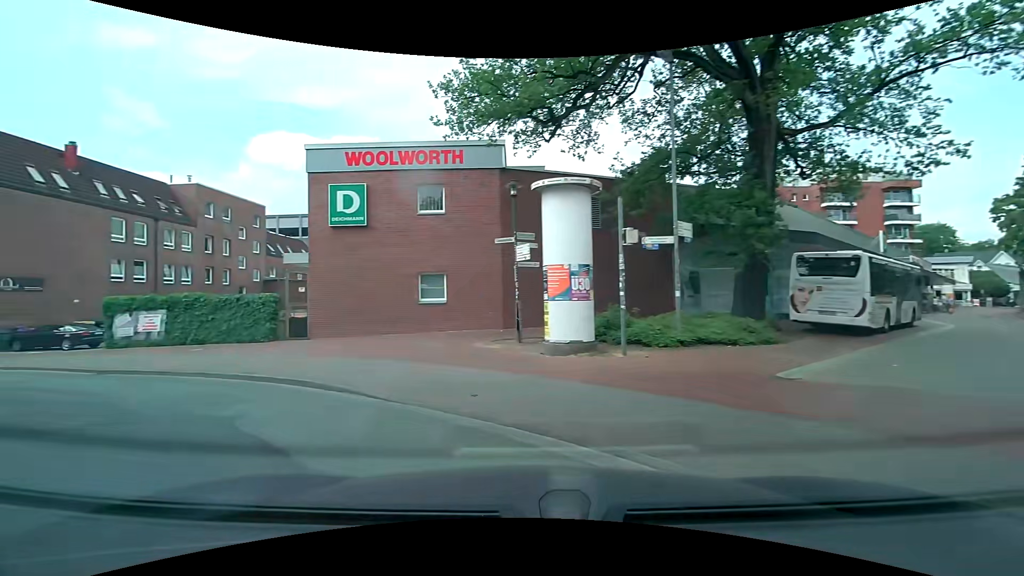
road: residential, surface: asphalt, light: Day
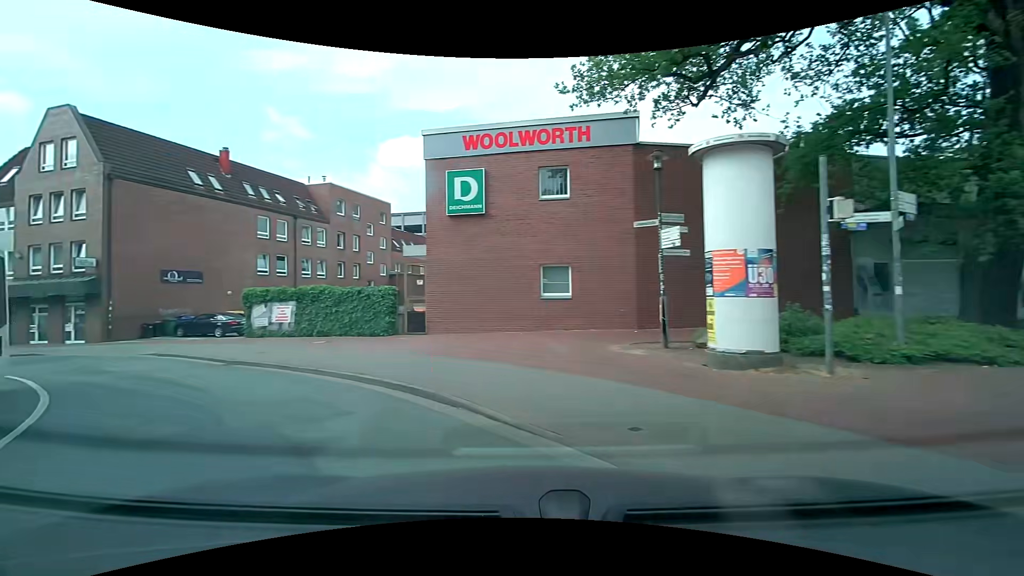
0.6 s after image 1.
(-0.3, +2.2) m; -14°
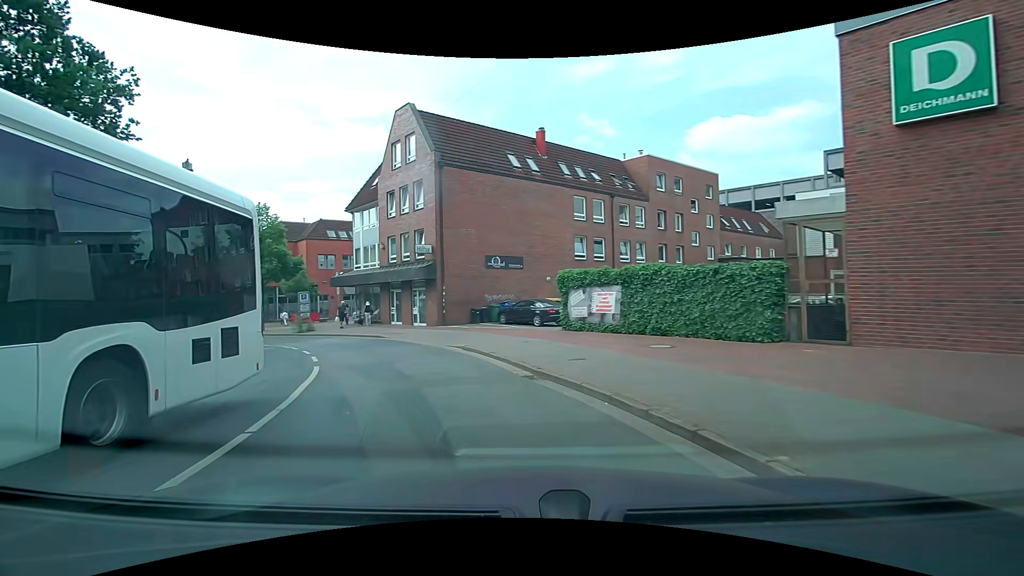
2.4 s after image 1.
(-2.4, +6.8) m; -34°
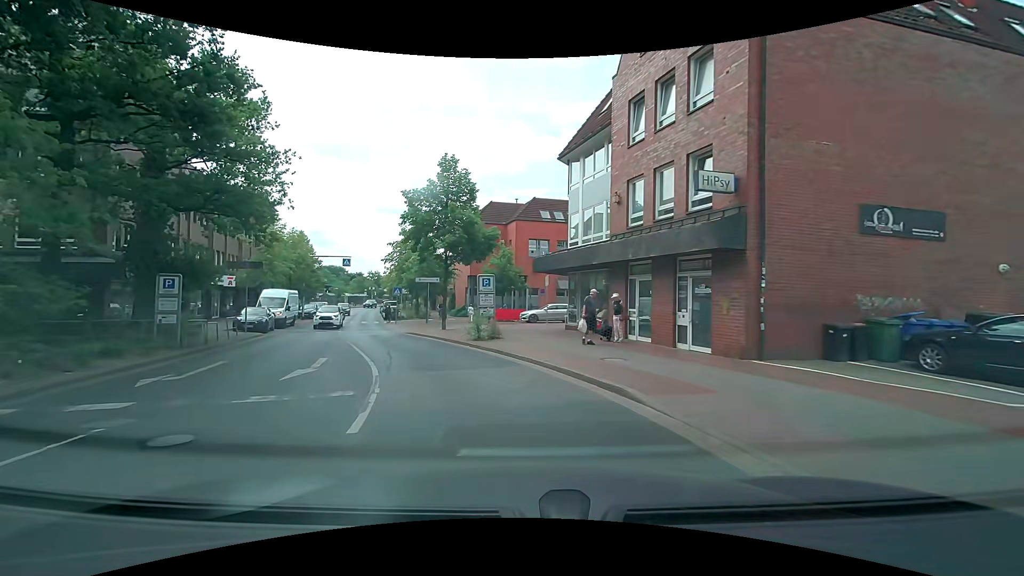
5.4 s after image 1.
(-4.2, +15.0) m; -26°
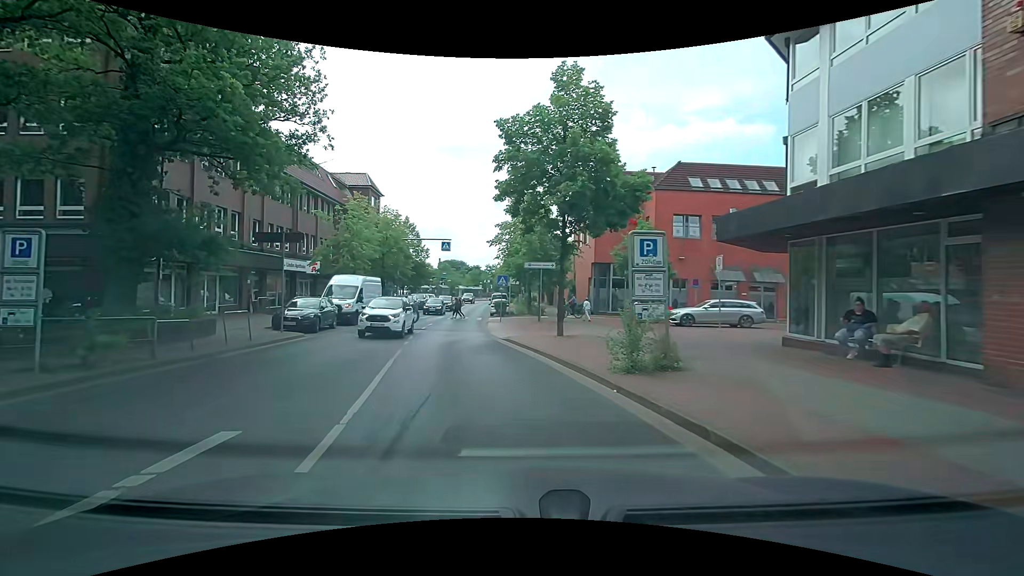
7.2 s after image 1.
(-1.0, +10.4) m; -11°
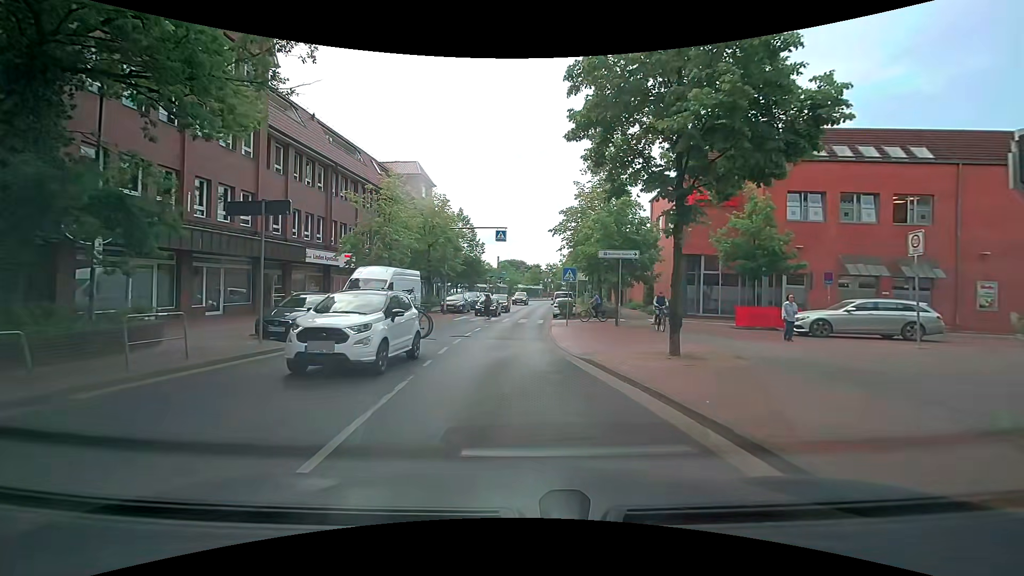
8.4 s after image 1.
(-0.6, +6.5) m; -8°
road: unclassified
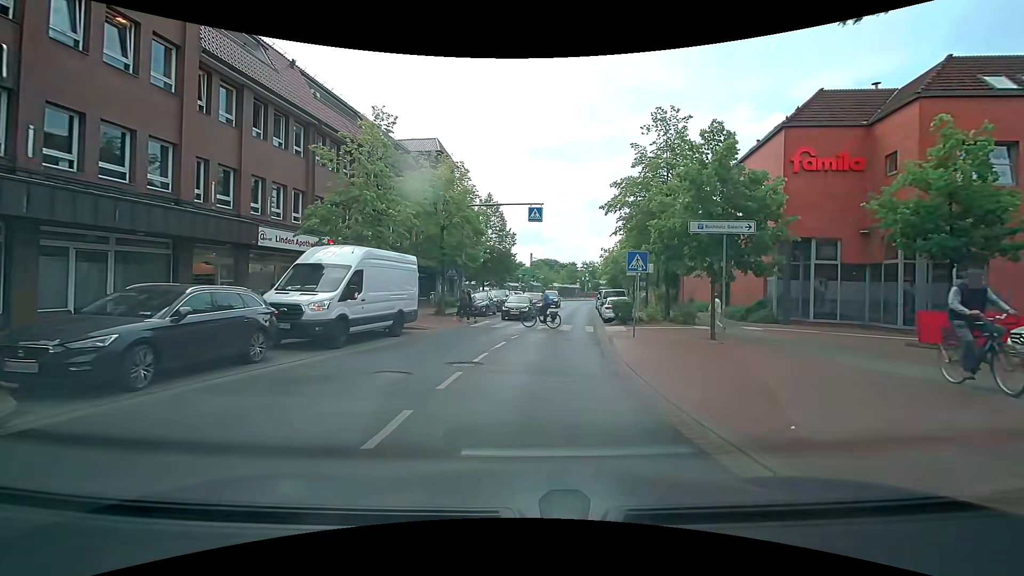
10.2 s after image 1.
(-0.2, +8.5) m; -4°
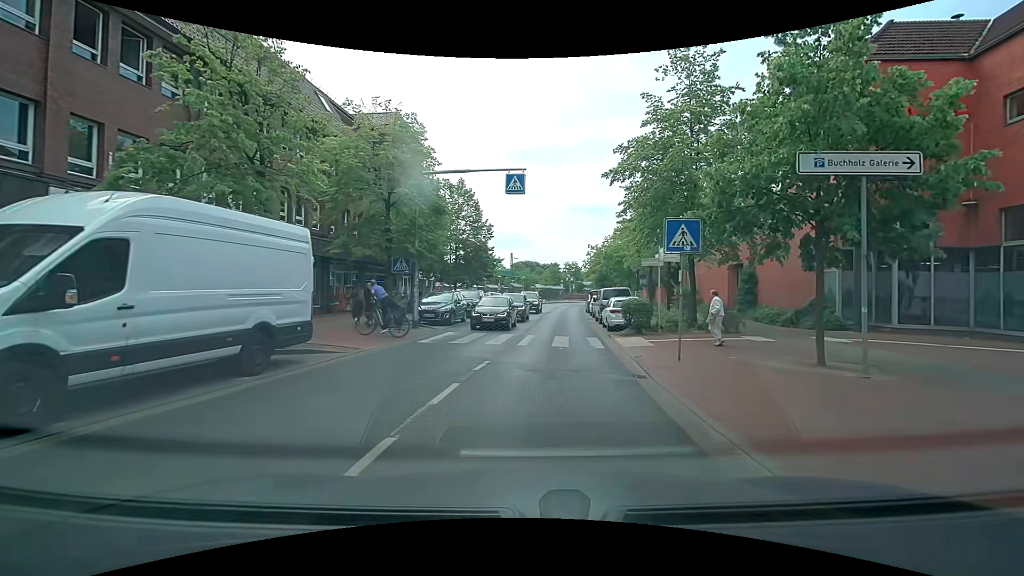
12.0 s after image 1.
(+0.1, +7.4) m; +3°
(0, +10) (+1, +20) (+1, +30) (+2, +40) (+3, +50) (+4, +60) (+5, +70) (+7, +80) (+10, +89) (+15, +98) m
